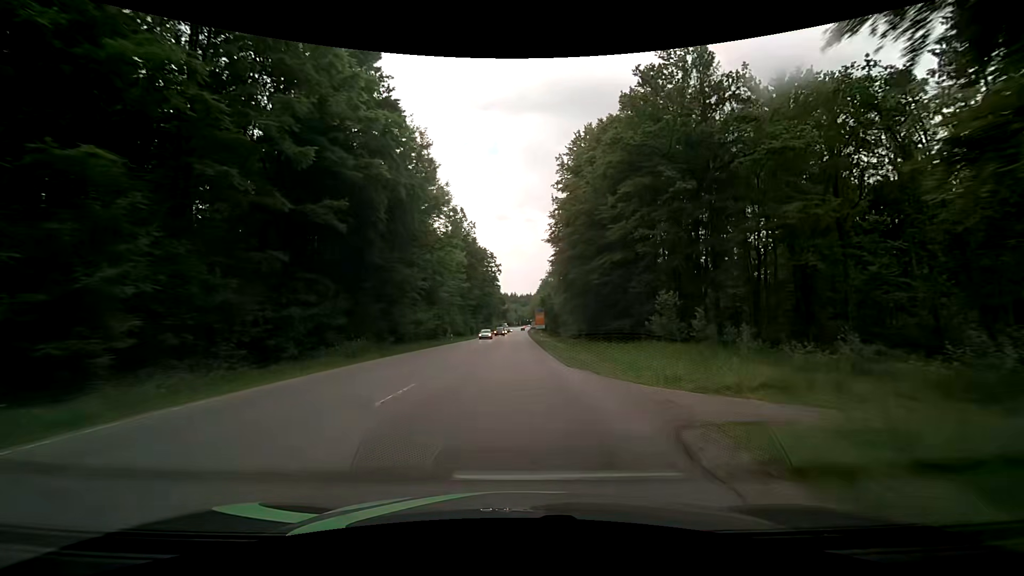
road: secondary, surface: asphalt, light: Day
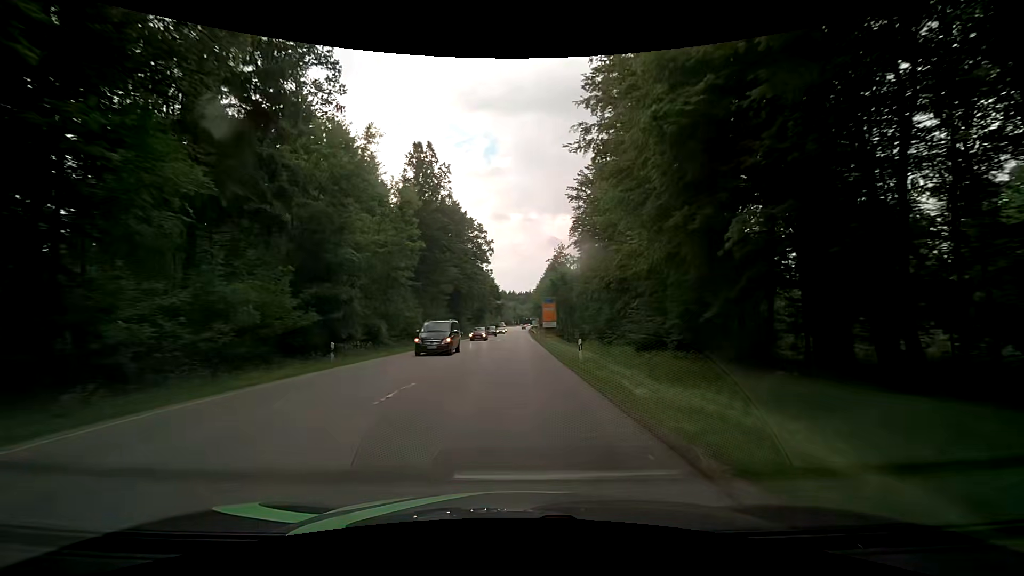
(0.0, +36.6) m; 0°
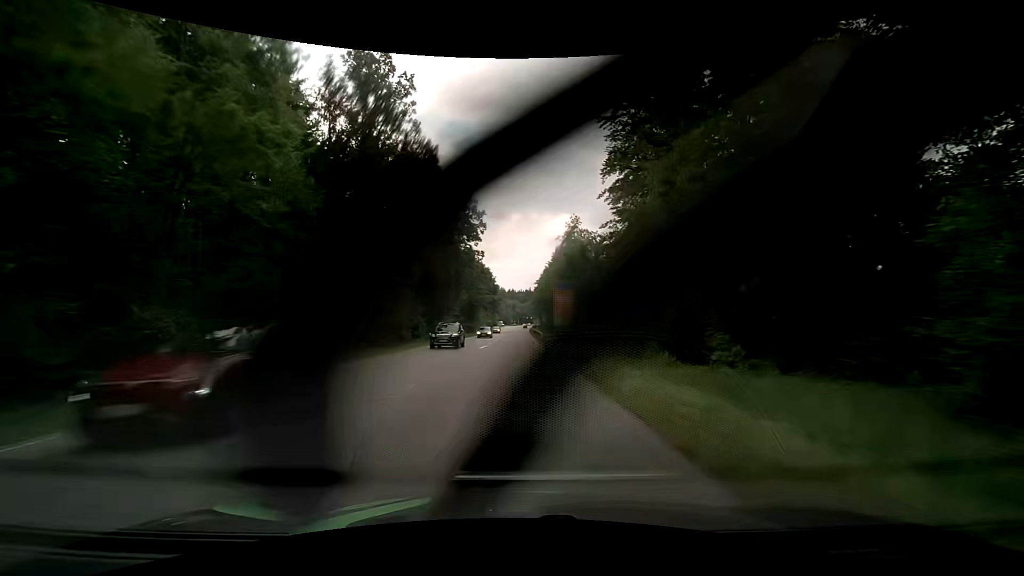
(0.0, +24.3) m; 0°
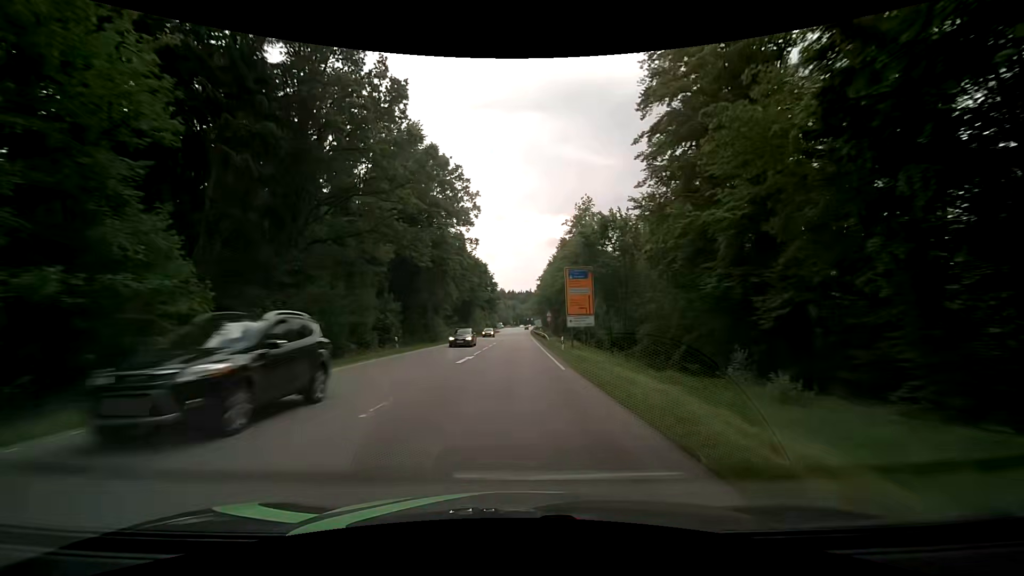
(0.0, +12.1) m; 0°
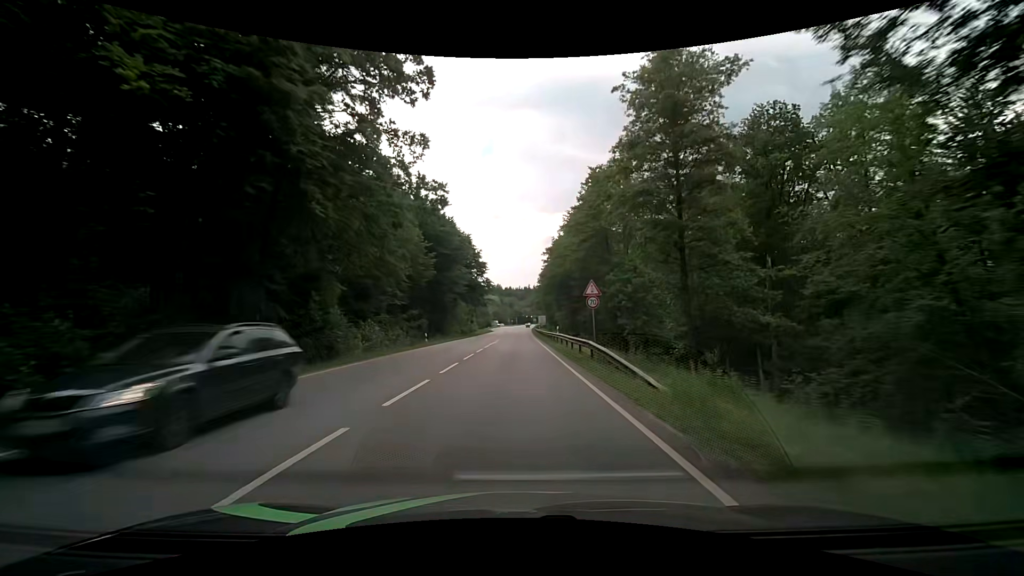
(0.0, +35.8) m; +1°
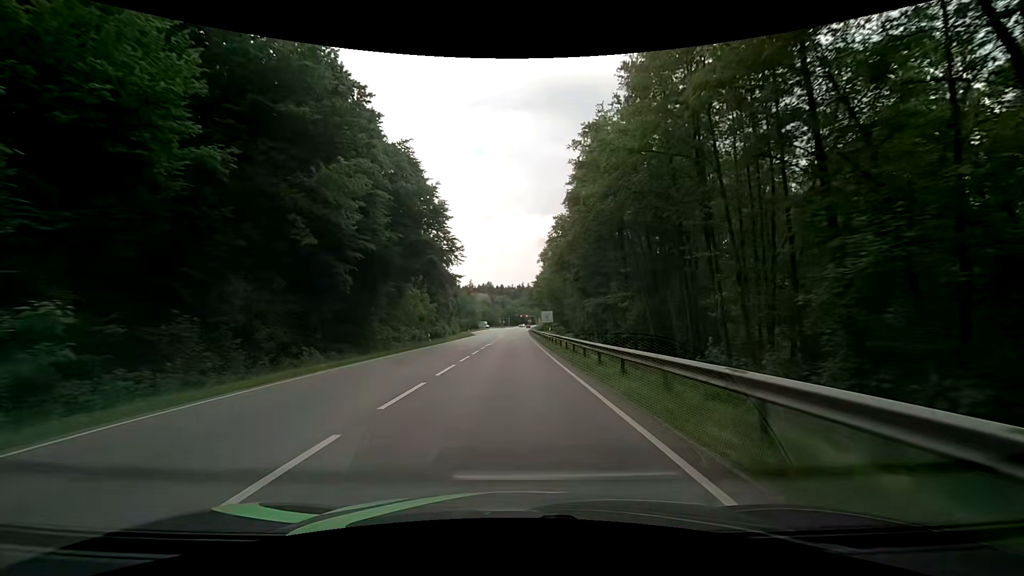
(-0.2, +41.9) m; 0°
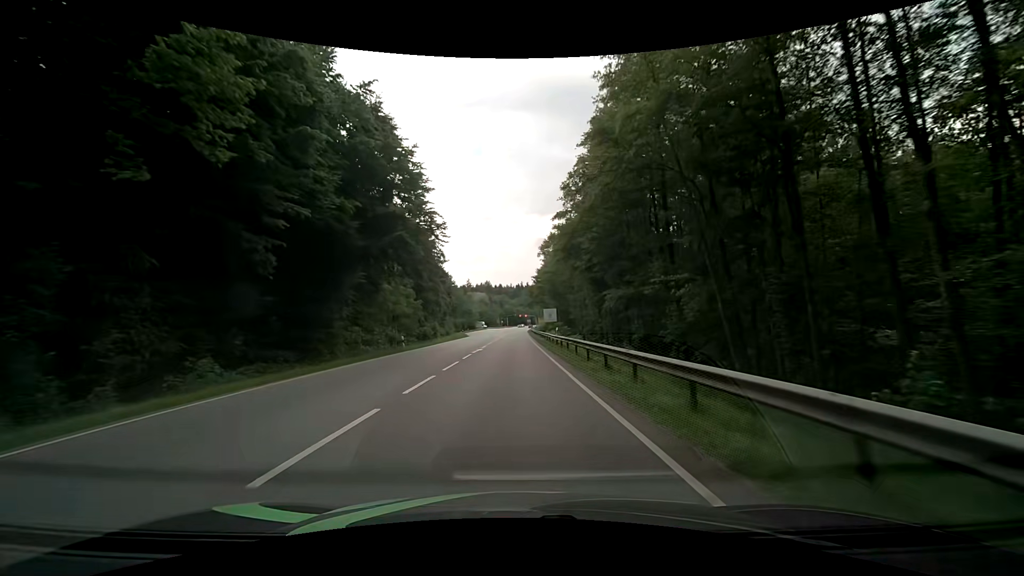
(0.0, +9.8) m; +1°
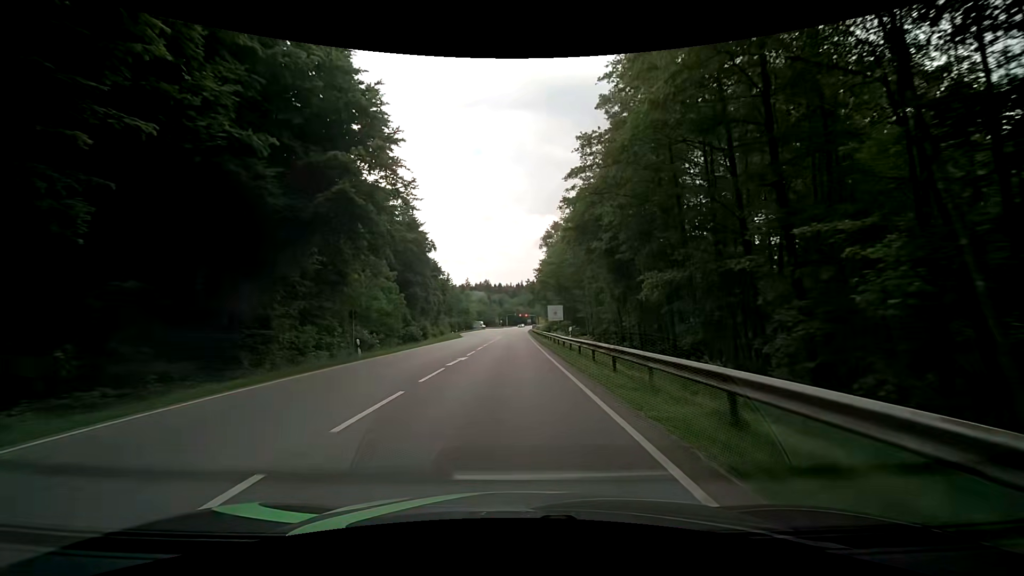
(0.0, +9.7) m; 0°
(0, +10) (0, +20) (0, +30) (0, +40) (0, +50) (0, +60) (0, +70) (0, +80) (0, +90) (0, +100) m
